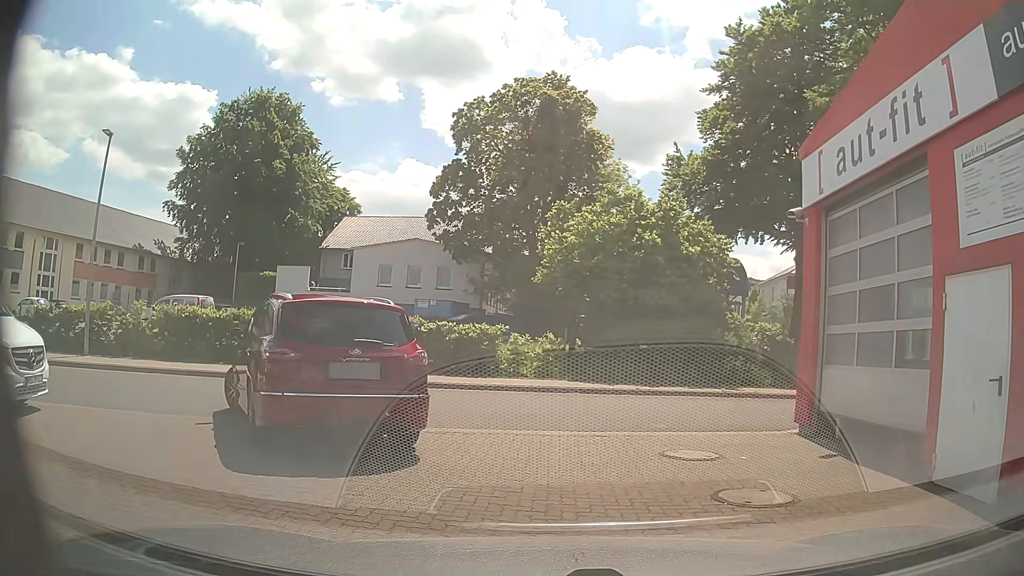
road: service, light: Day
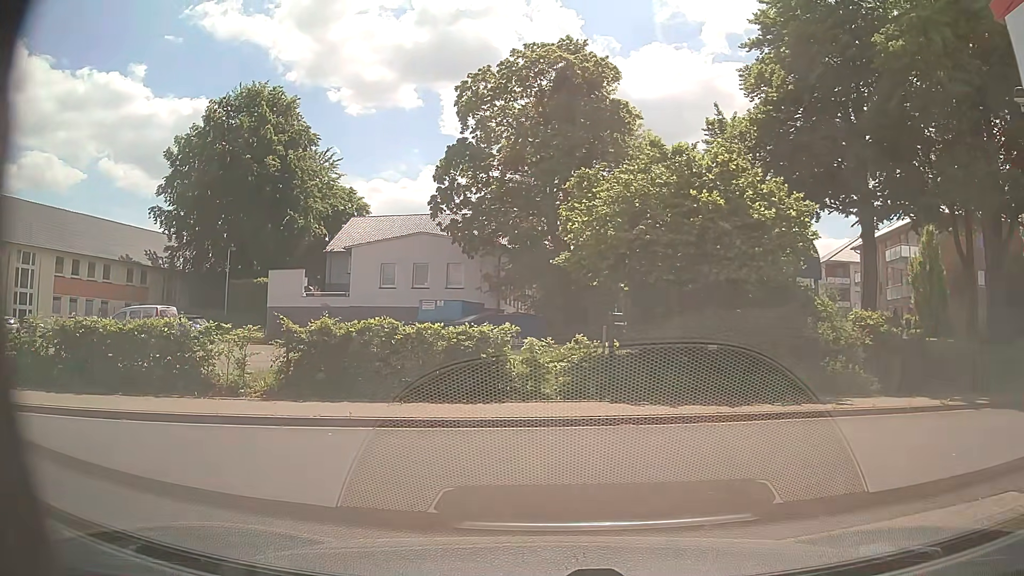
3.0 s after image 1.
(0.0, +5.8) m; -1°
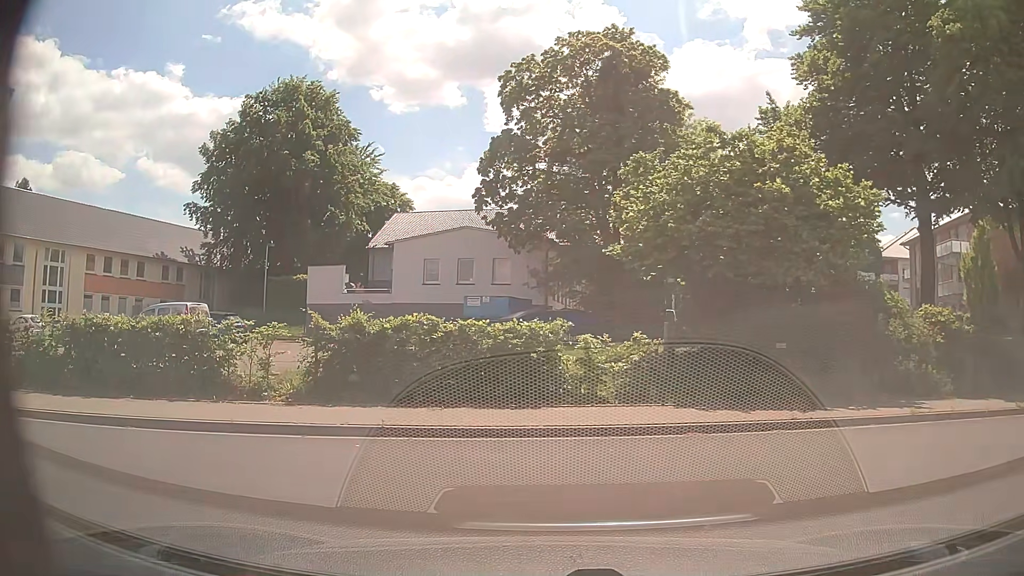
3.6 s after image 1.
(0.0, +1.1) m; -2°
